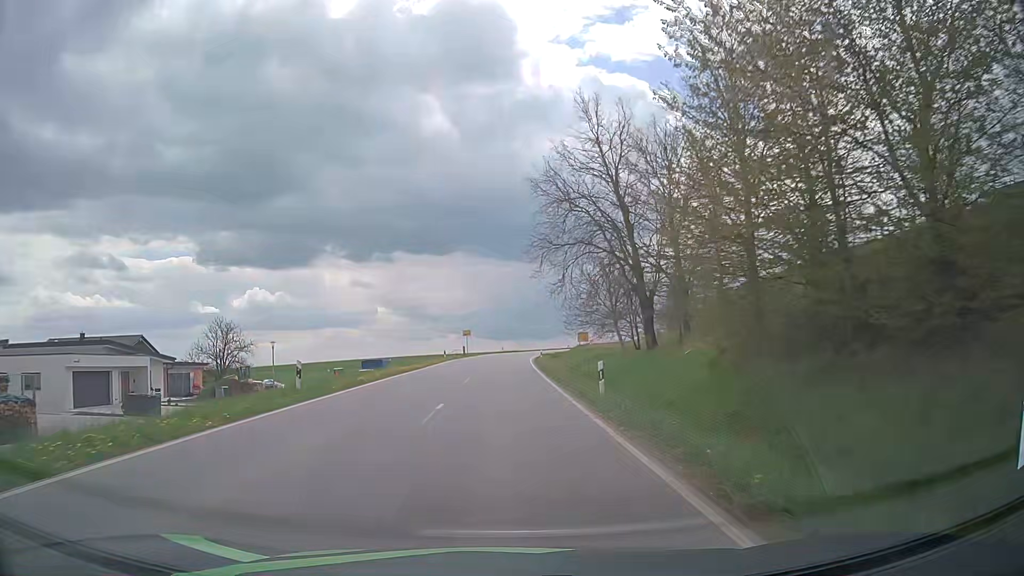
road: tertiary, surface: asphalt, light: Day
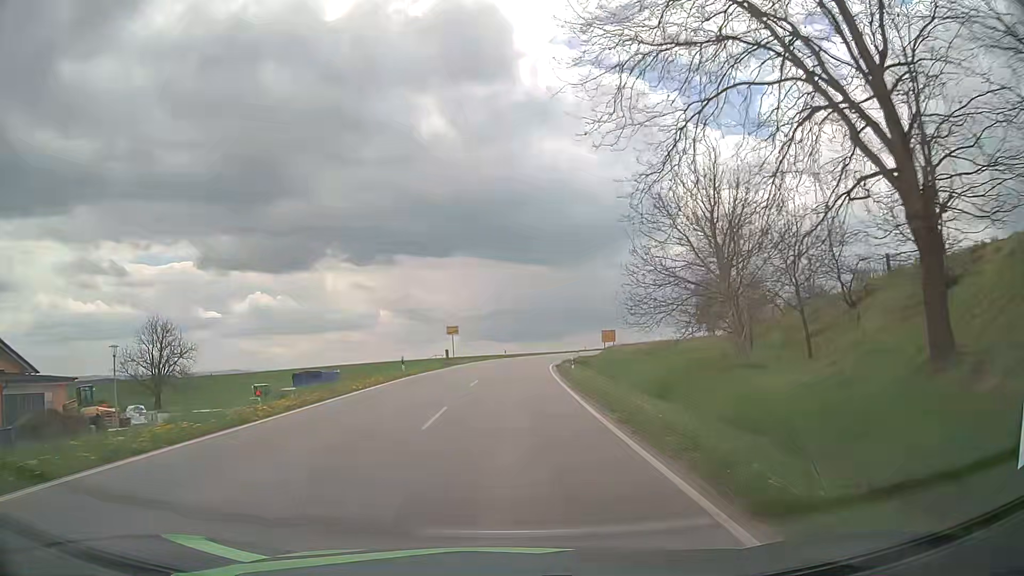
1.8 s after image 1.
(-0.2, +24.5) m; -1°
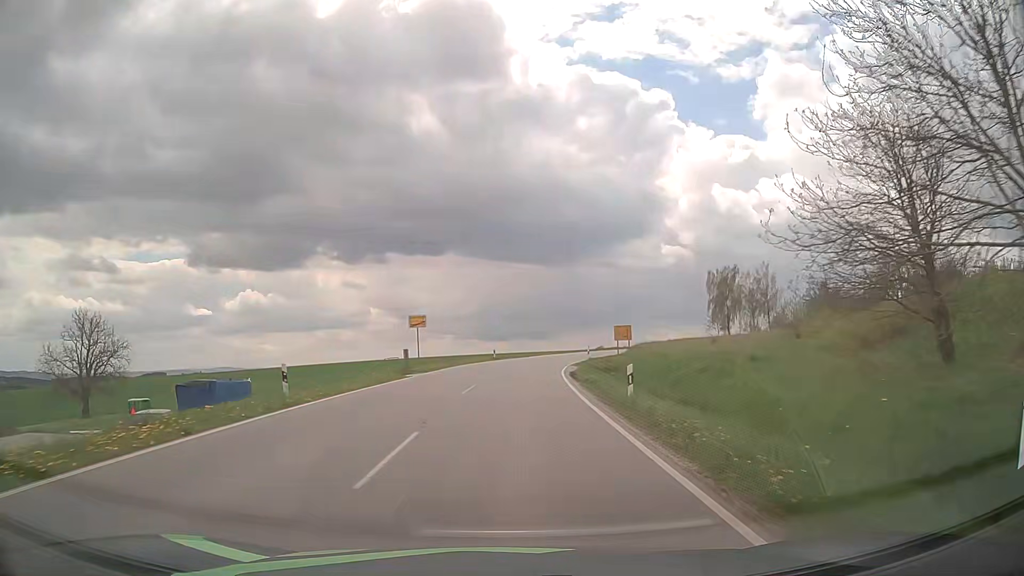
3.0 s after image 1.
(+0.1, +16.5) m; +1°
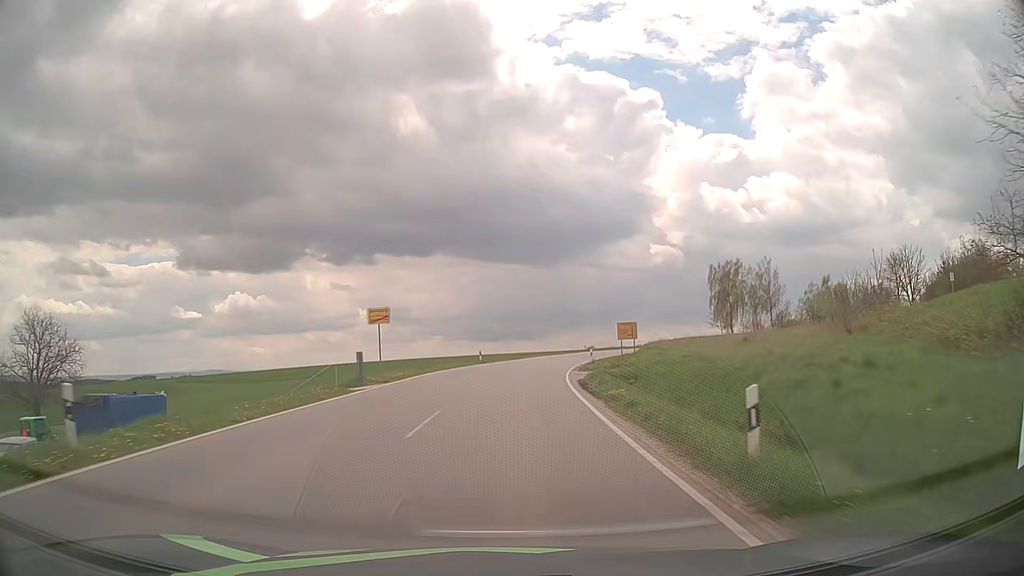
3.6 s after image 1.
(+0.1, +8.3) m; +1°
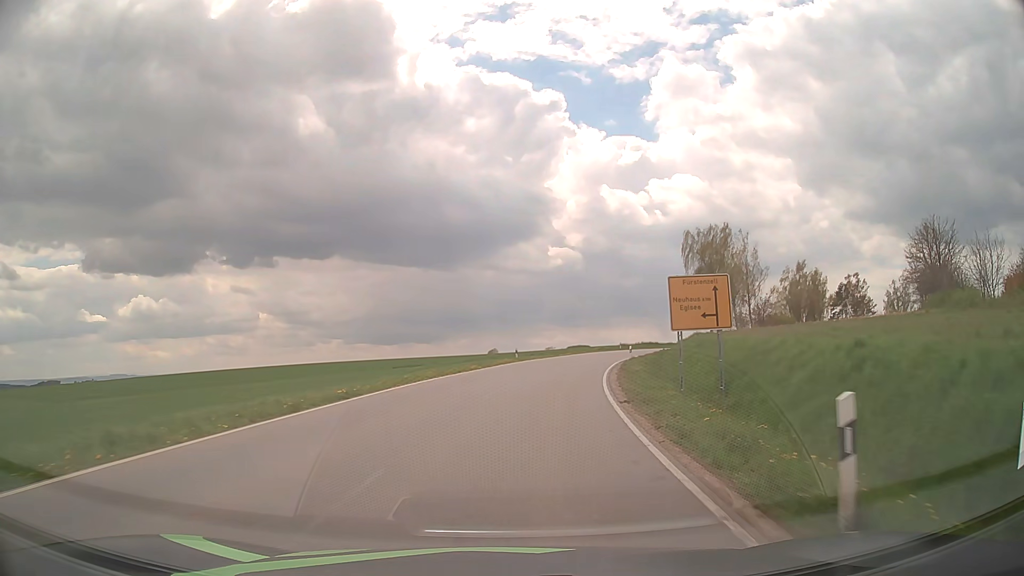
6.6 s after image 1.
(+2.5, +42.3) m; +8°
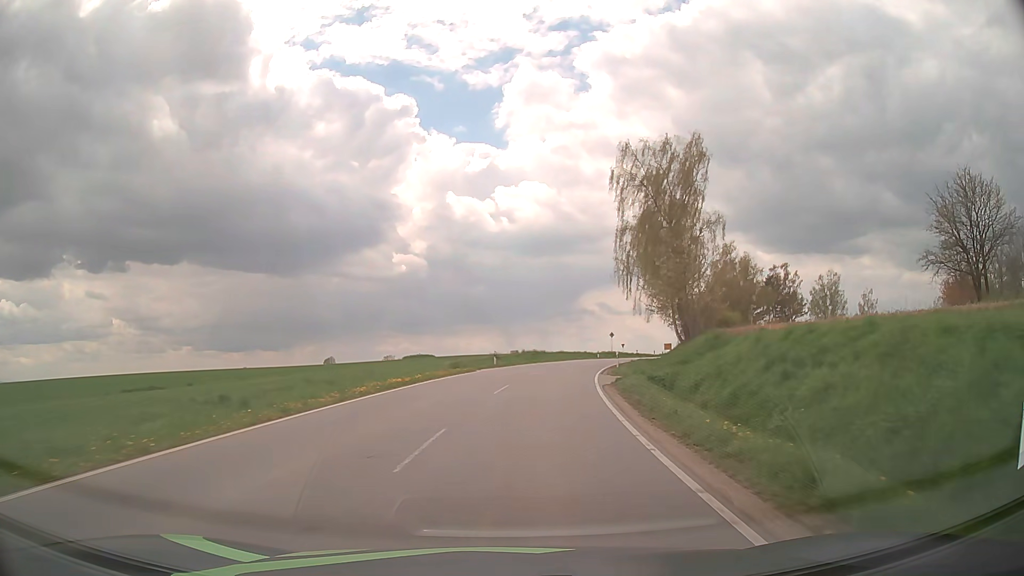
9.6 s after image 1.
(+5.2, +42.9) m; +13°
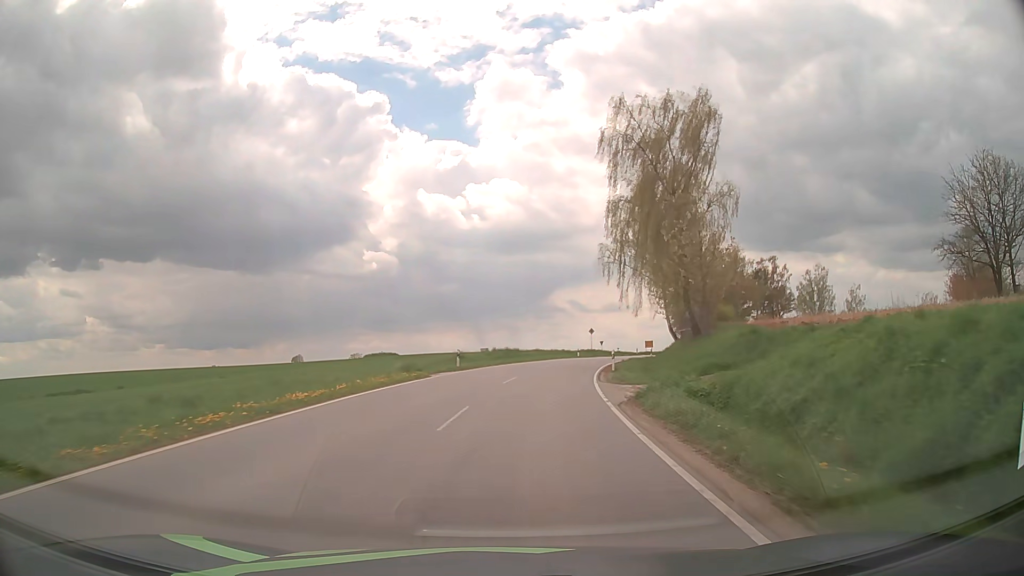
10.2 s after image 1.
(+0.1, +8.7) m; +2°
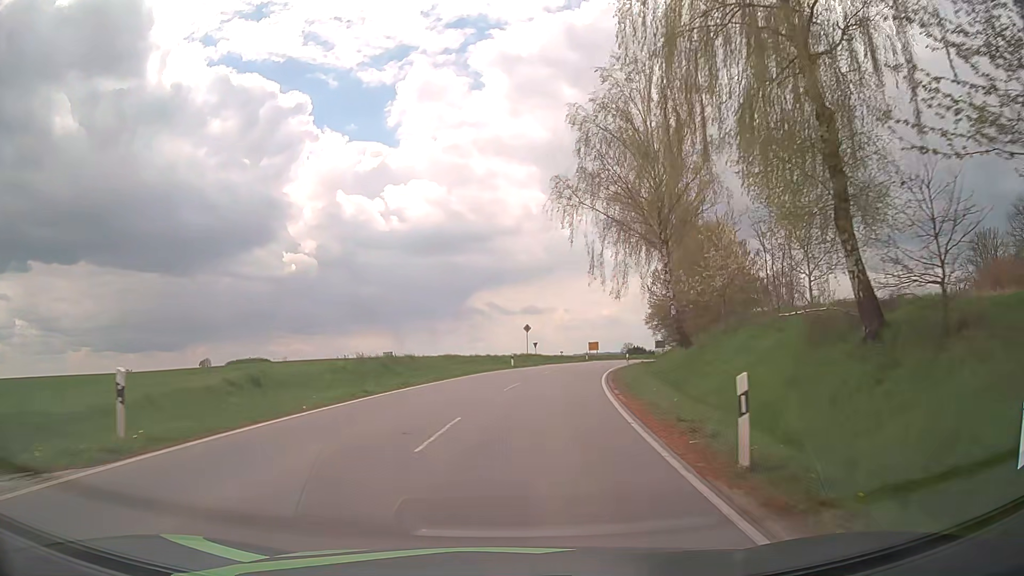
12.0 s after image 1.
(+1.6, +25.4) m; +7°
(0, +10) (+1, +20) (+2, +30) (+4, +40) (+7, +49) (+10, +59) (+13, +68) (+17, +78) (+16, +87) (+9, +95) m
